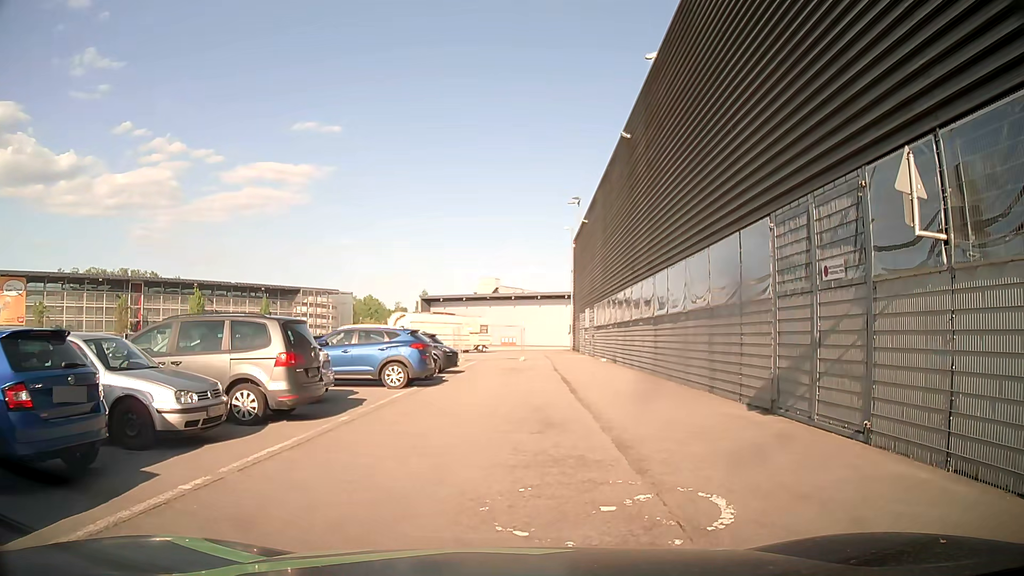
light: Day
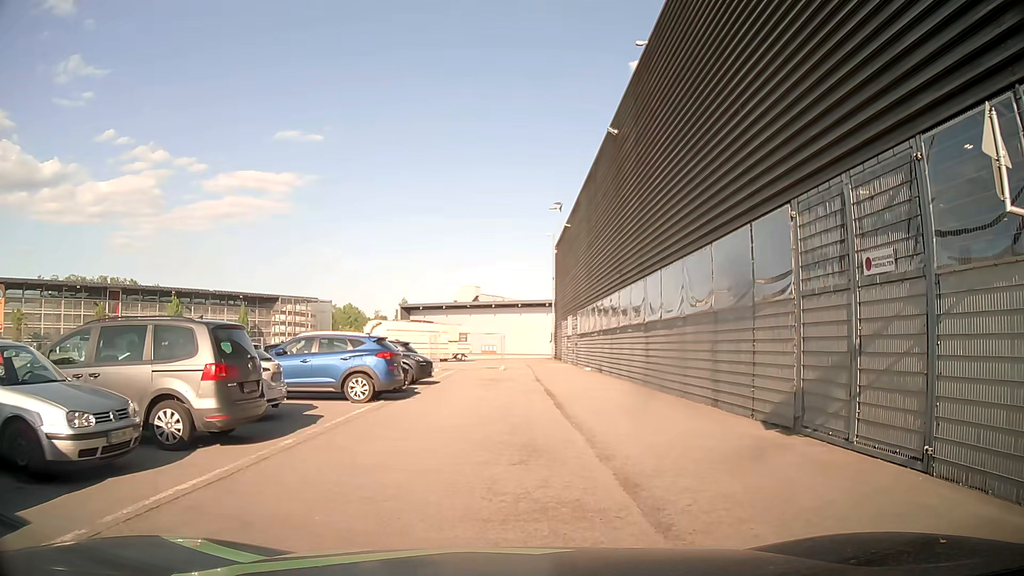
(0.0, +1.9) m; +1°
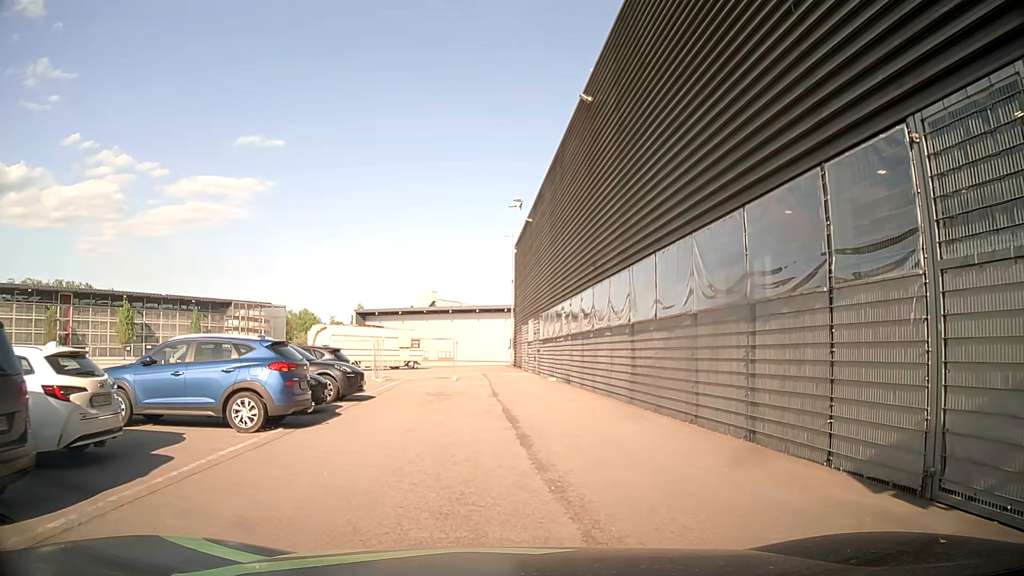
(+0.1, +4.7) m; +2°
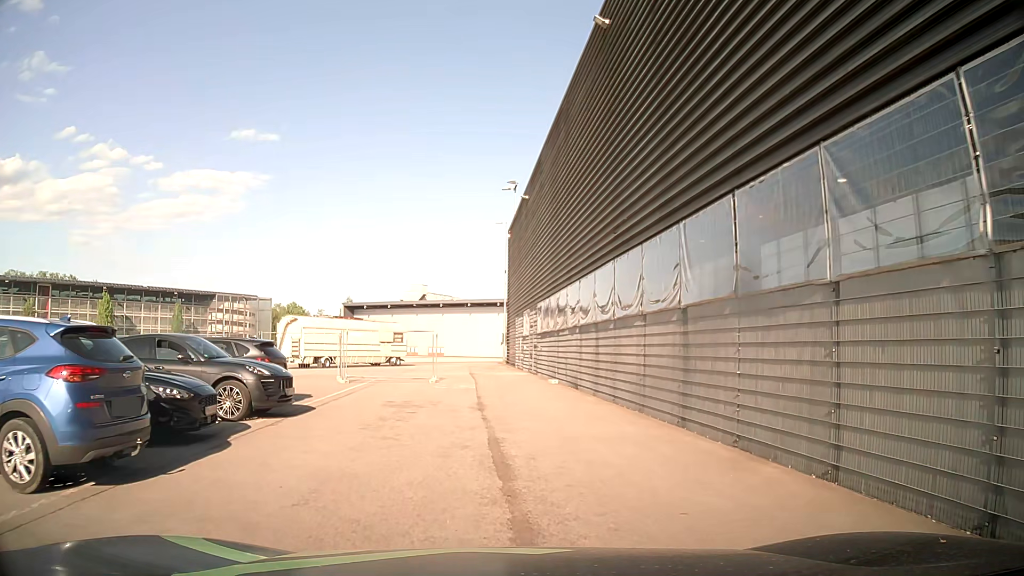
(0.0, +5.9) m; -1°
